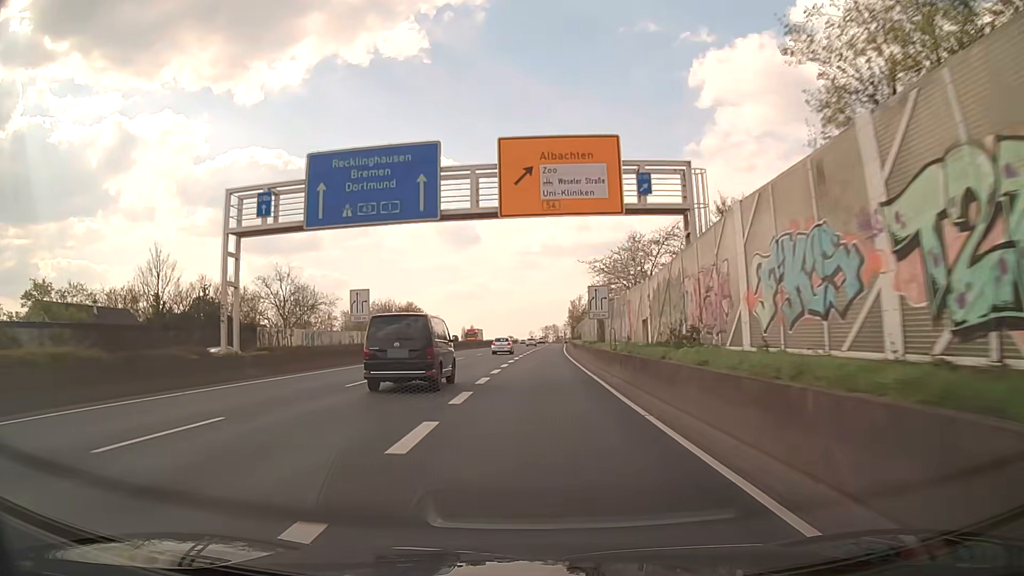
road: trunk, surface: asphalt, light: Day
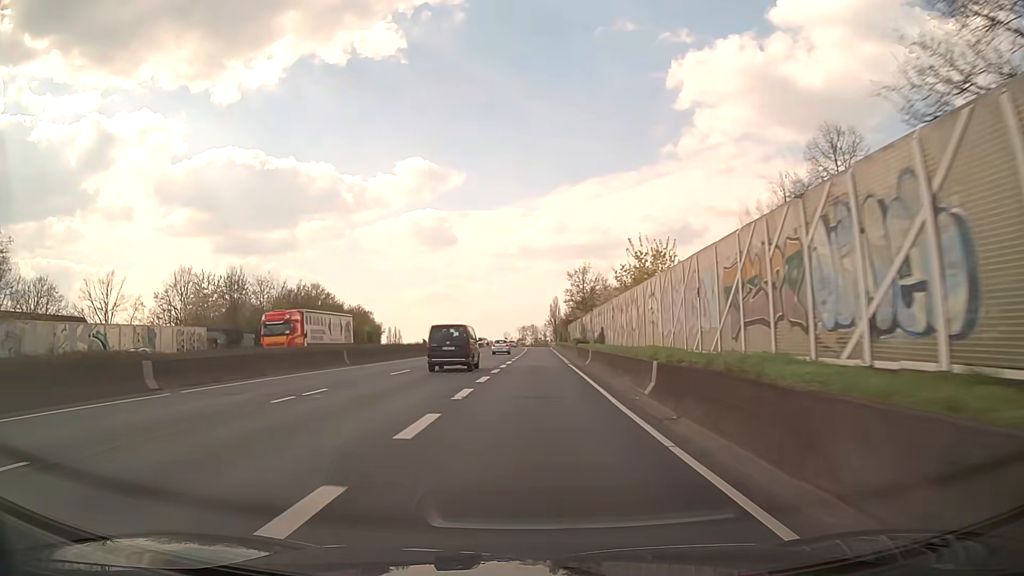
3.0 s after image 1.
(+1.3, +53.5) m; +2°
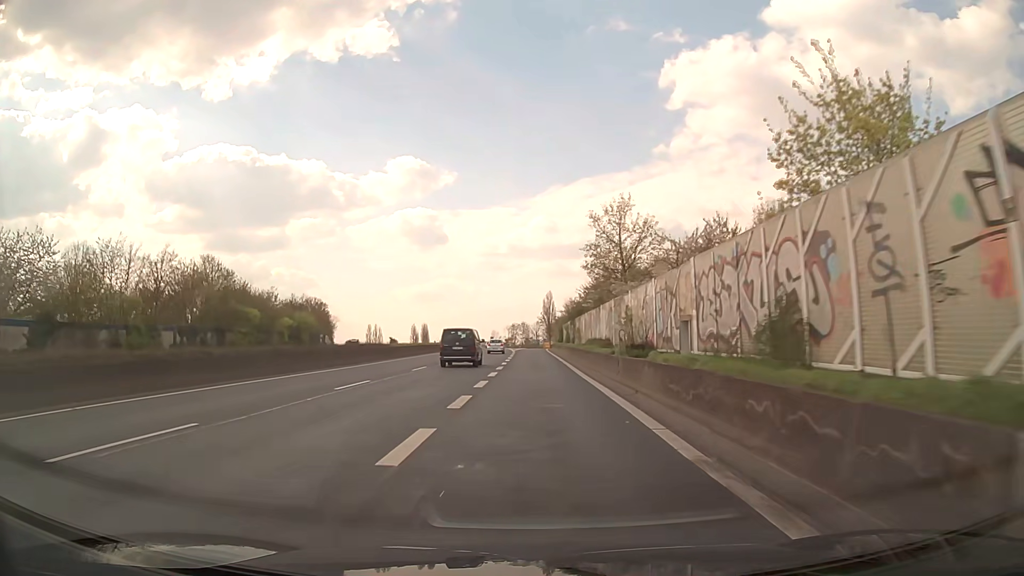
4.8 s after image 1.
(+0.3, +32.2) m; +1°
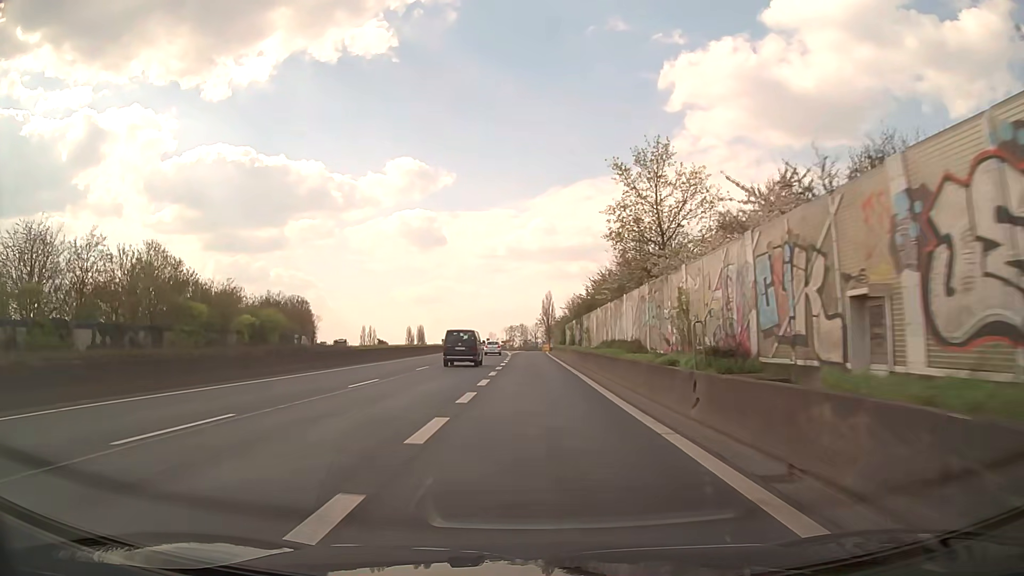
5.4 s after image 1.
(0.0, +10.8) m; 0°
